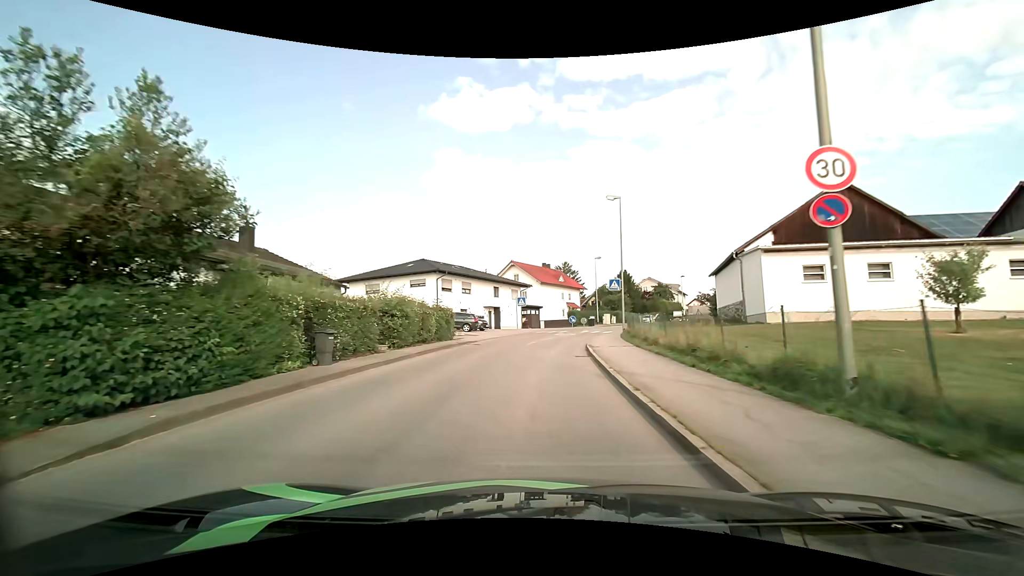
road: unclassified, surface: asphalt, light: Day
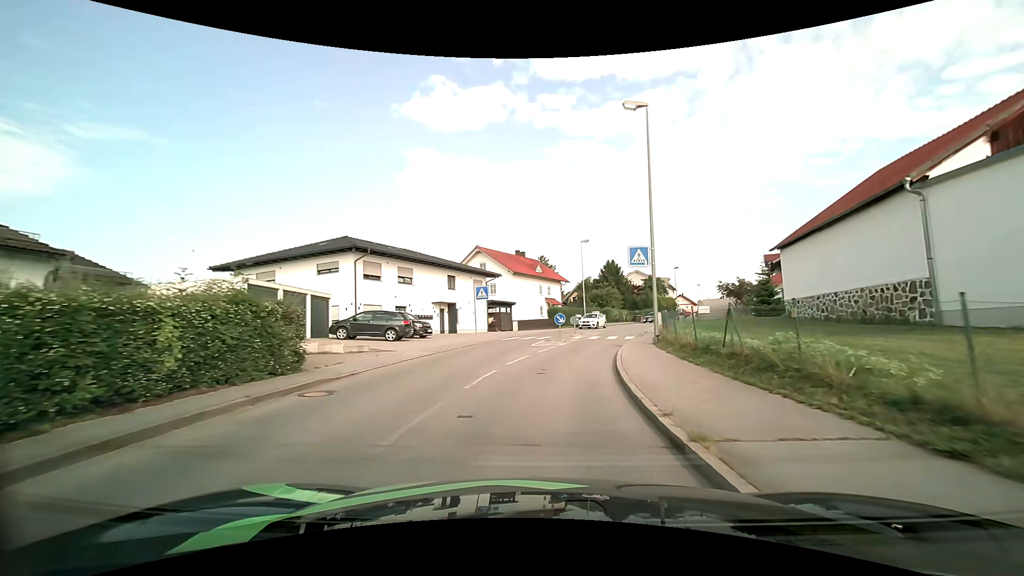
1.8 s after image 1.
(+0.3, +15.8) m; +3°
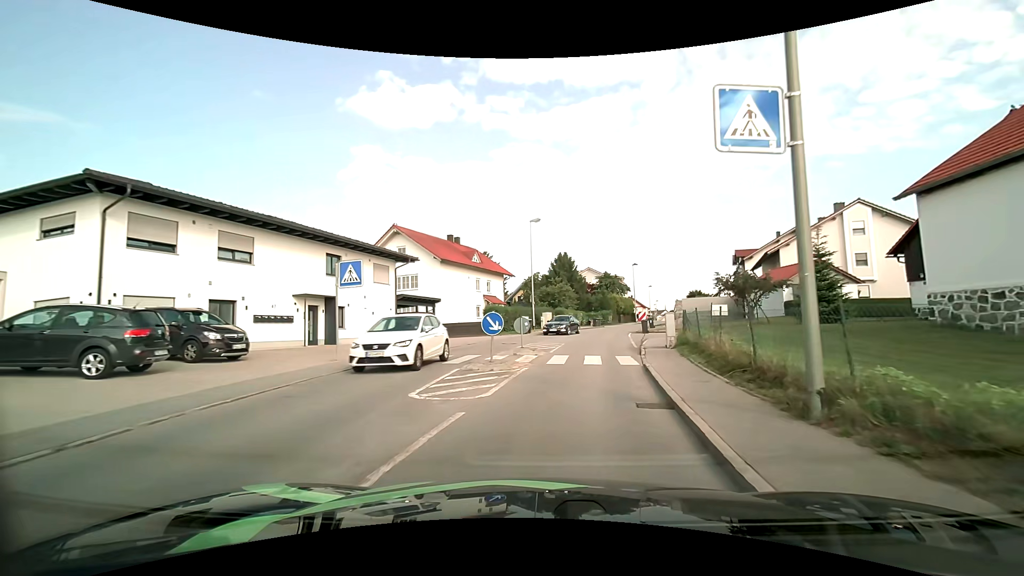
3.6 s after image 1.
(+0.6, +14.3) m; +6°
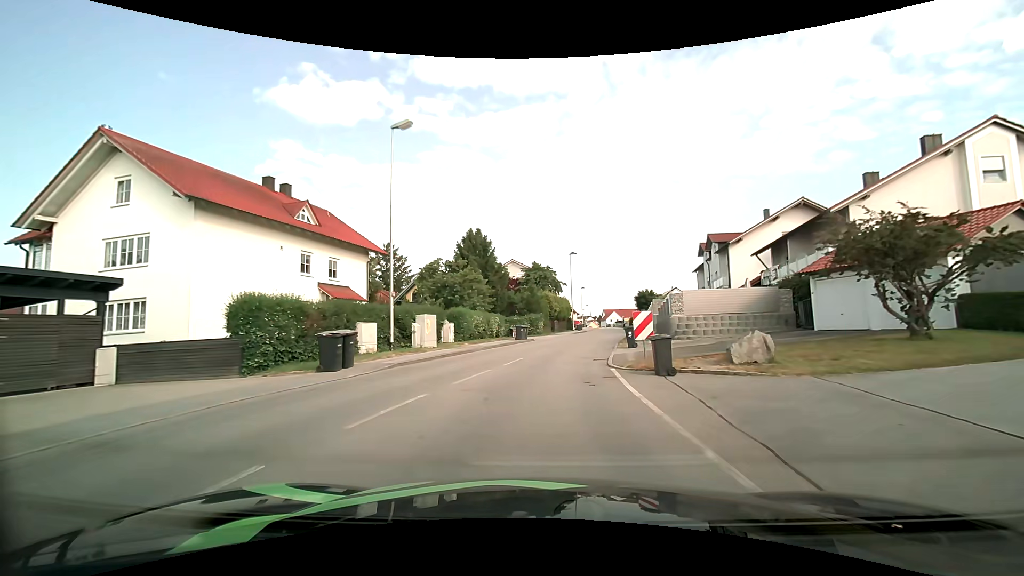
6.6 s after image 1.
(+2.5, +23.5) m; +8°
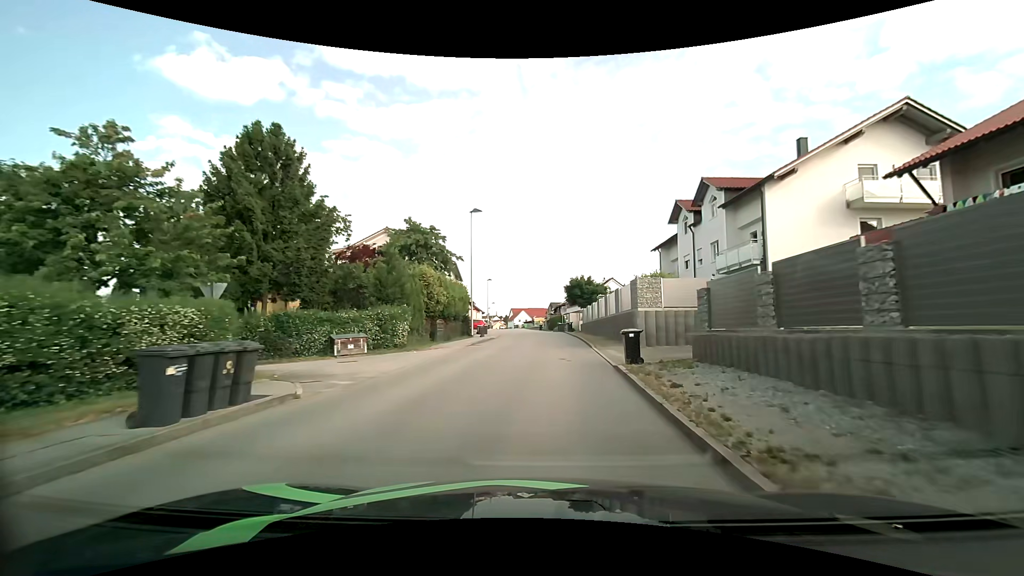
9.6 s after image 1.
(+2.1, +25.2) m; +11°
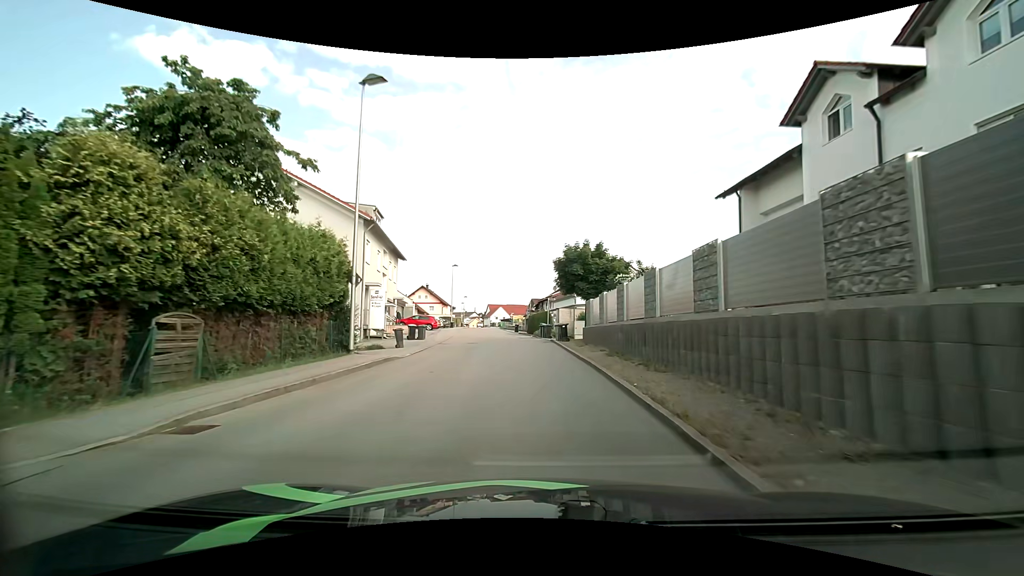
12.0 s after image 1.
(+0.5, +21.3) m; +2°
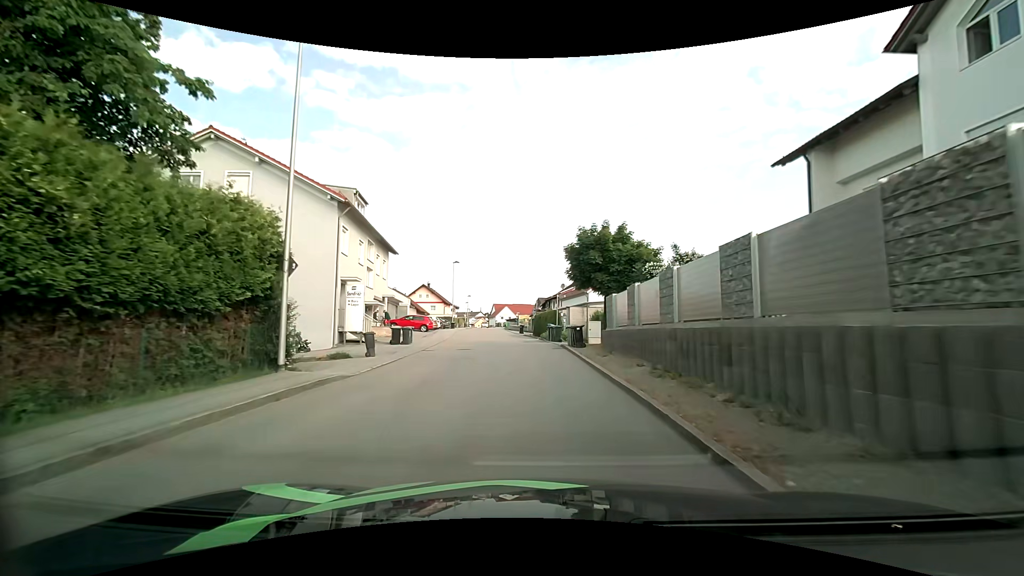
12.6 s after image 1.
(0.0, +5.2) m; -1°
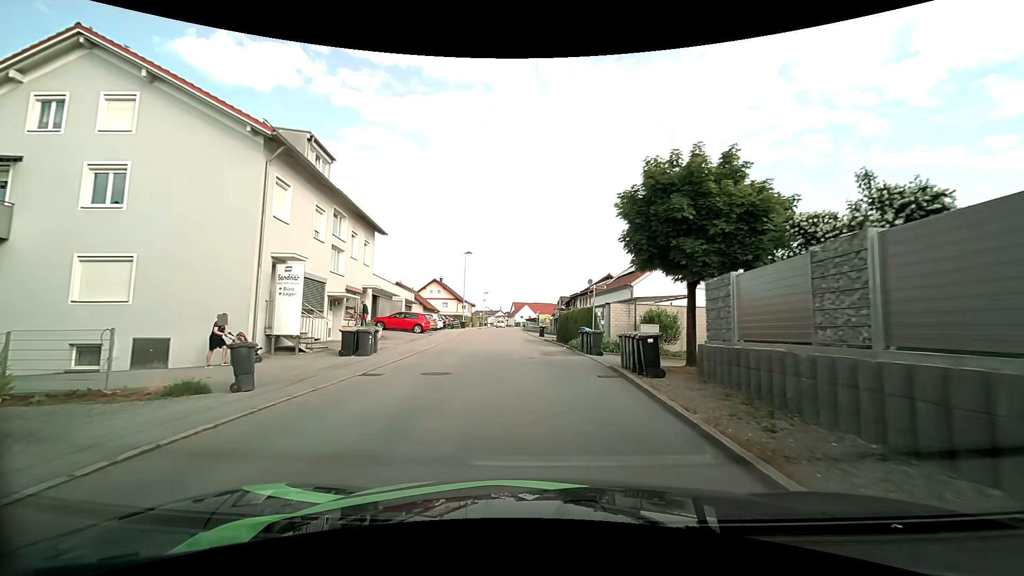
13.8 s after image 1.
(-0.1, +9.5) m; -1°
(0, +10) (-1, +20) (-1, +30) (-2, +40) (-3, +50) (-4, +60) (-4, +70) (-5, +80) (-5, +90) (-6, +100) m
